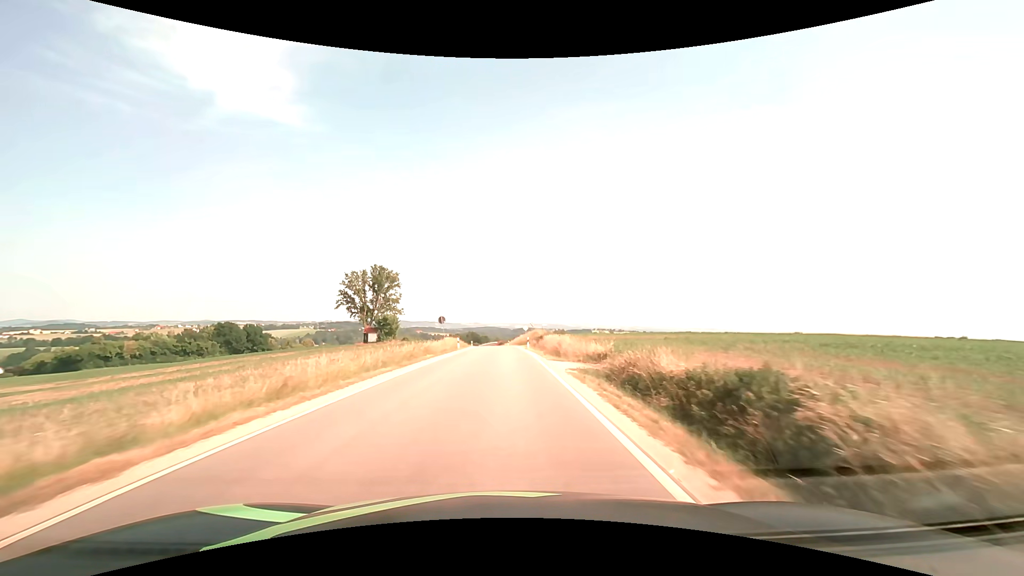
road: tertiary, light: Day
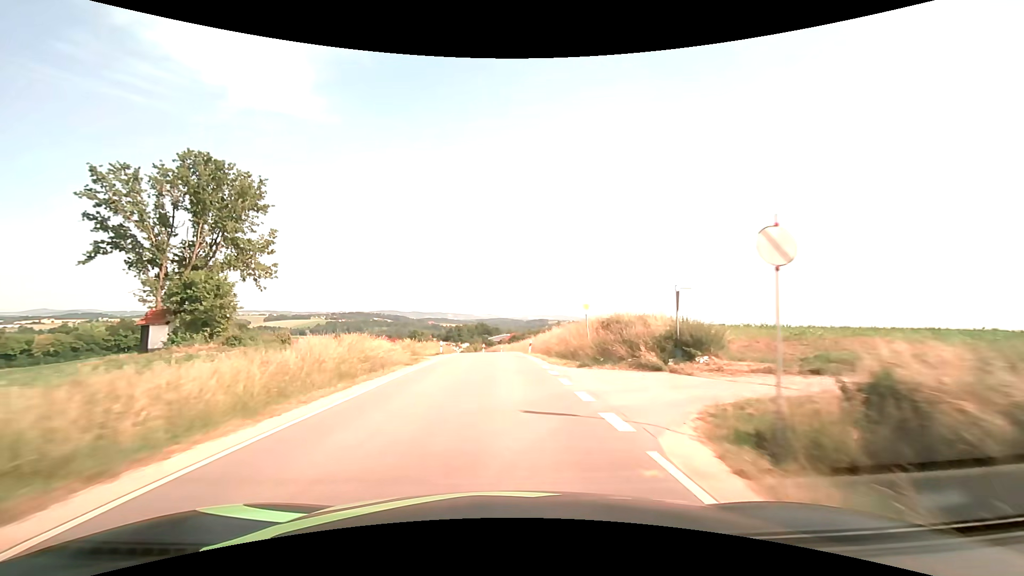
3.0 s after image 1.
(-0.4, +53.7) m; -1°
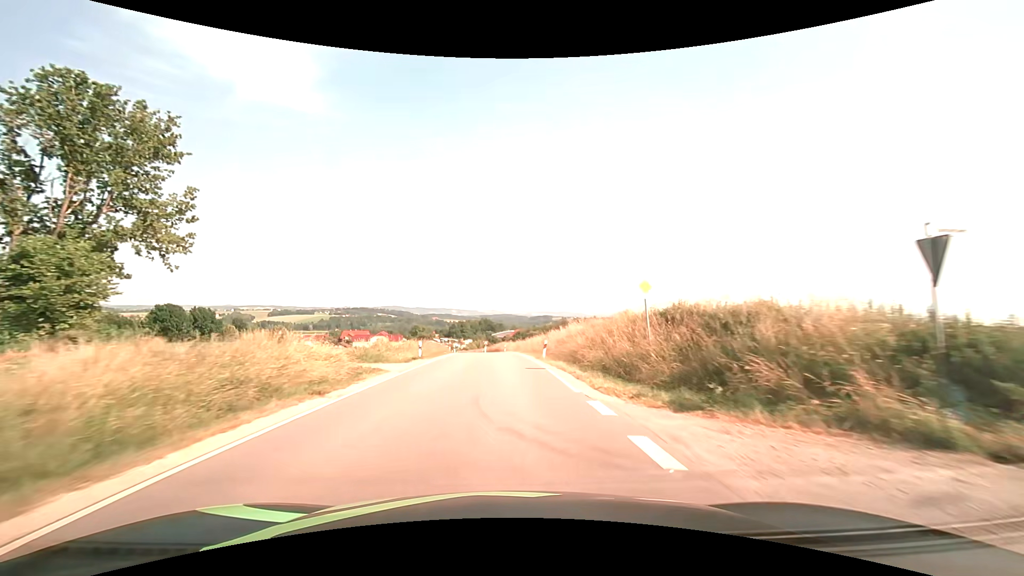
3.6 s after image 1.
(-0.1, +10.6) m; -1°
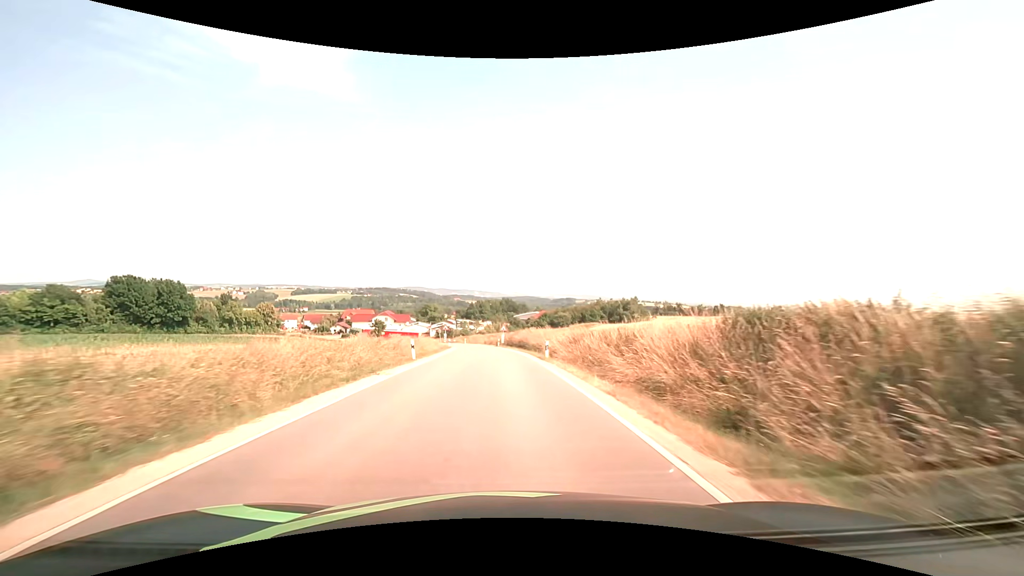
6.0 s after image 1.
(-1.0, +40.3) m; -2°
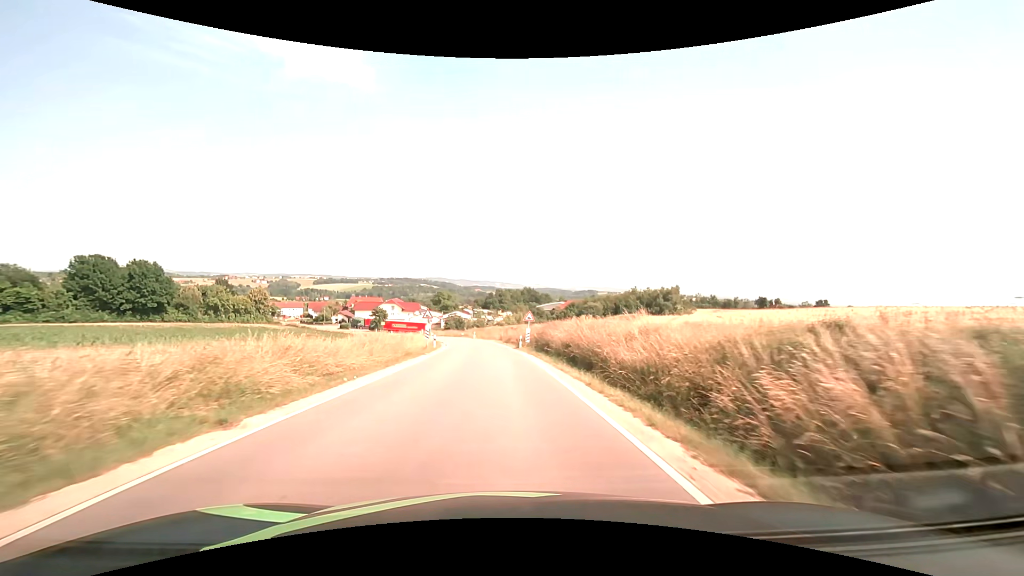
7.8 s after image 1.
(-0.4, +27.7) m; -2°
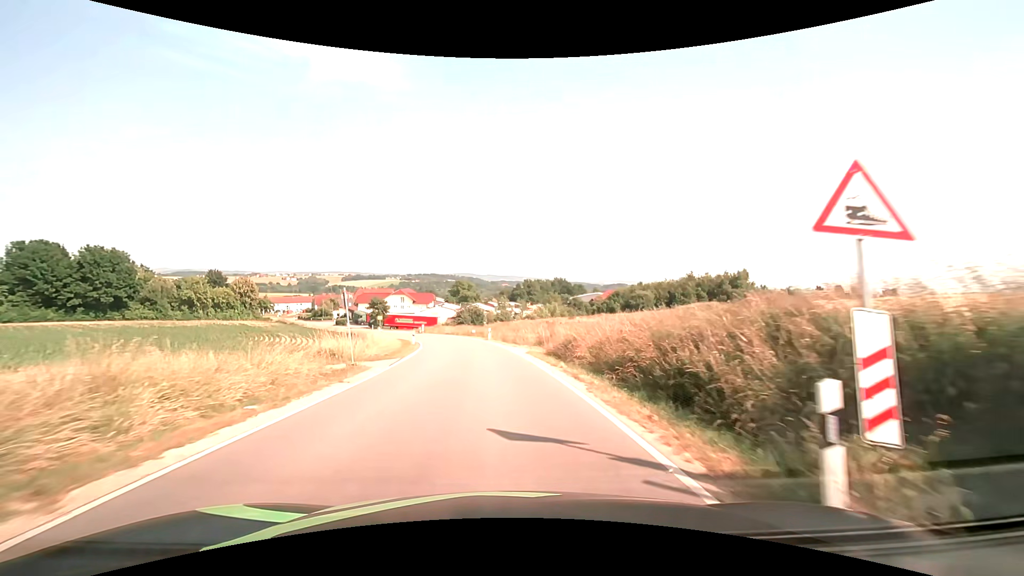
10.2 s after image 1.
(-0.9, +33.2) m; -3°
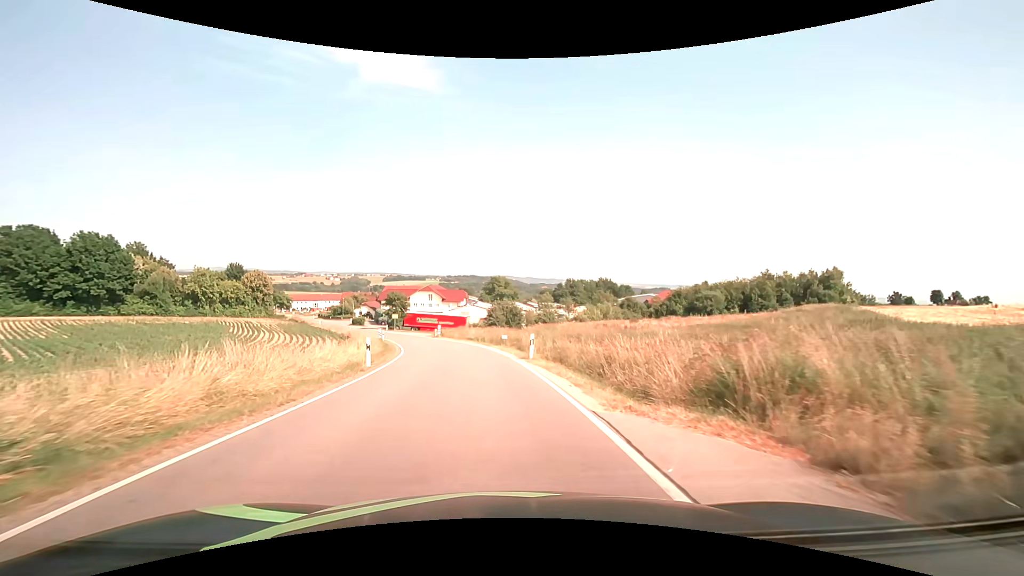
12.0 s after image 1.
(-0.8, +22.0) m; -5°
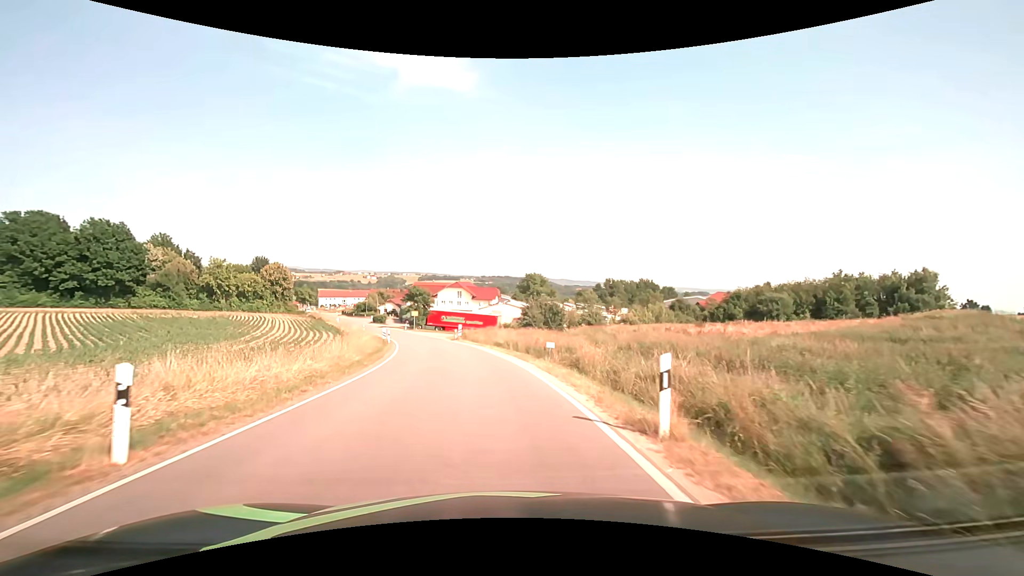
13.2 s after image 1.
(-0.4, +13.4) m; -4°
(0, +10) (-1, +20) (-3, +30) (-5, +40) (-7, +49) (-10, +59) (-13, +68) (-16, +78) (-20, +87) (-24, +96) m
